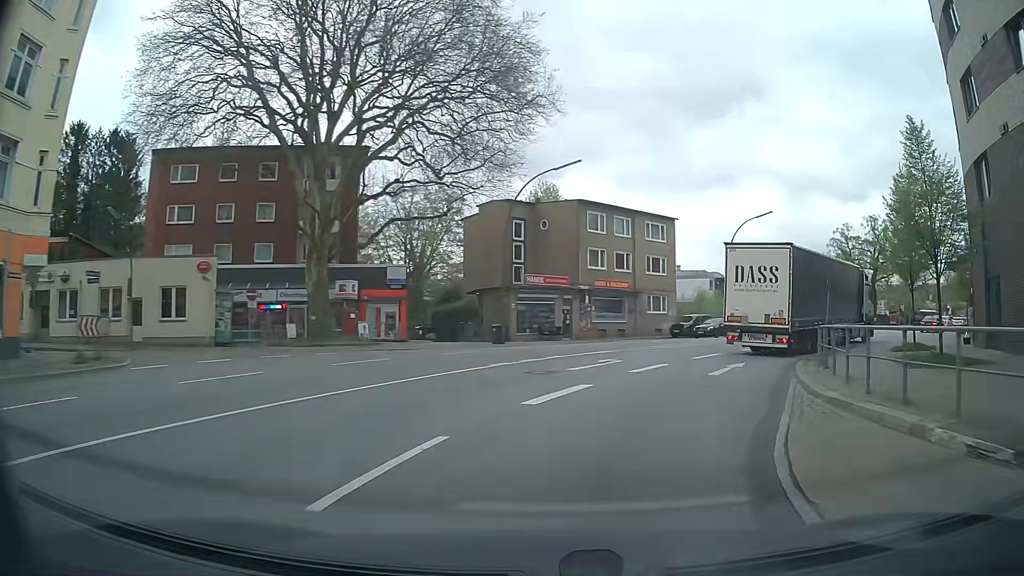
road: secondary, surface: asphalt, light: Day
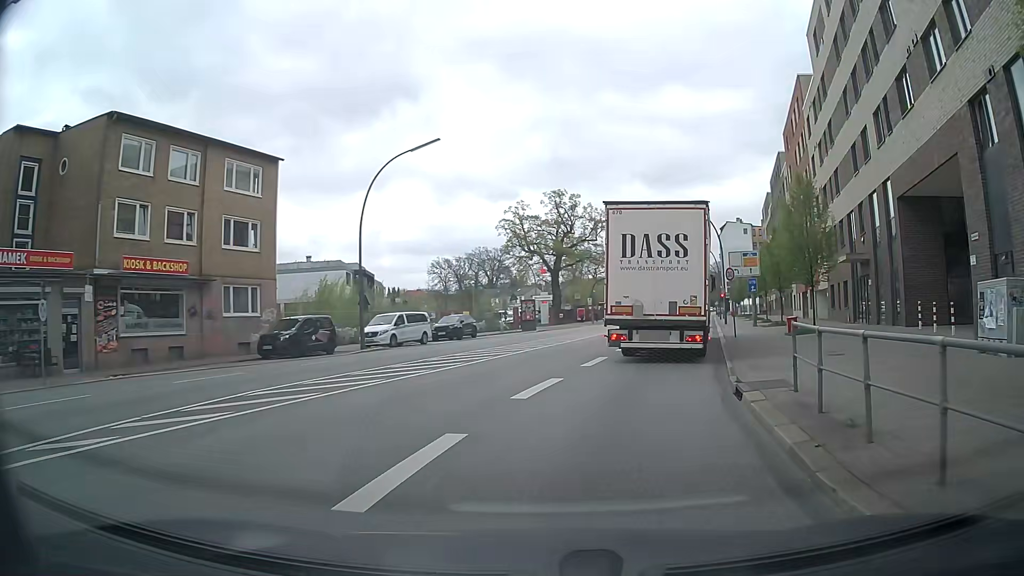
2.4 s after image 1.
(+6.1, +21.5) m; +31°
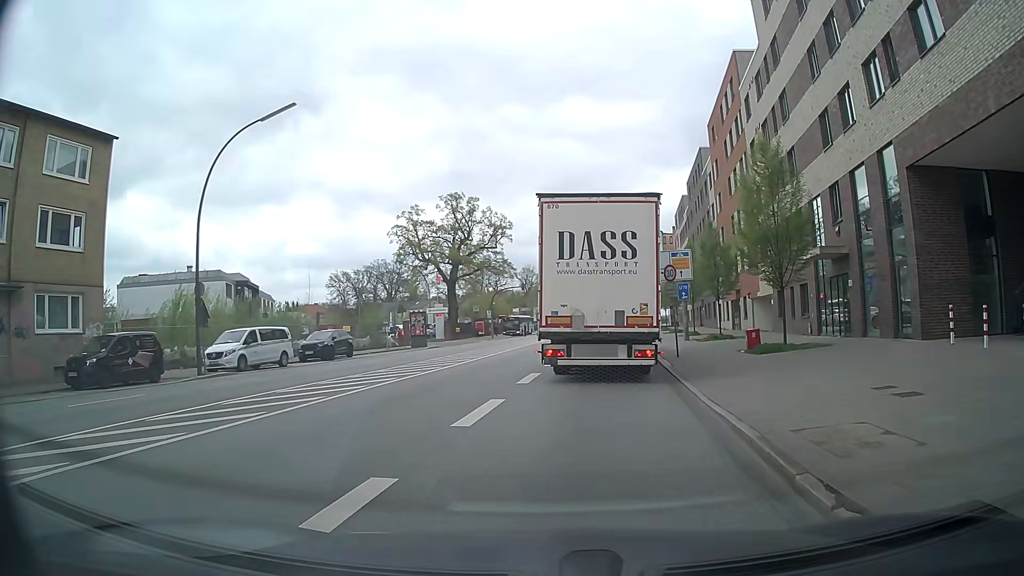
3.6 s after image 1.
(+0.5, +7.3) m; +11°
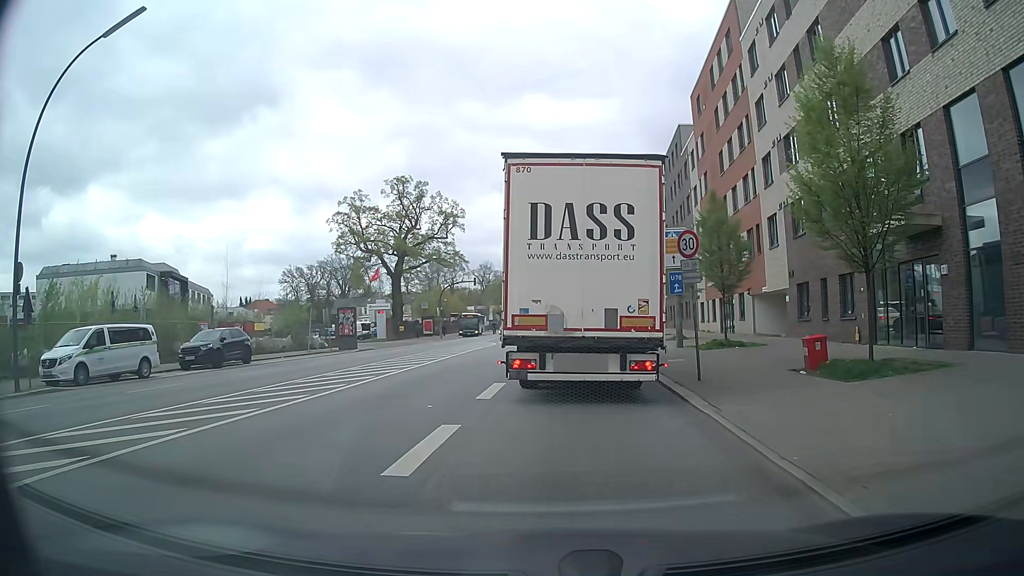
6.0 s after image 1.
(+0.1, +8.5) m; +2°
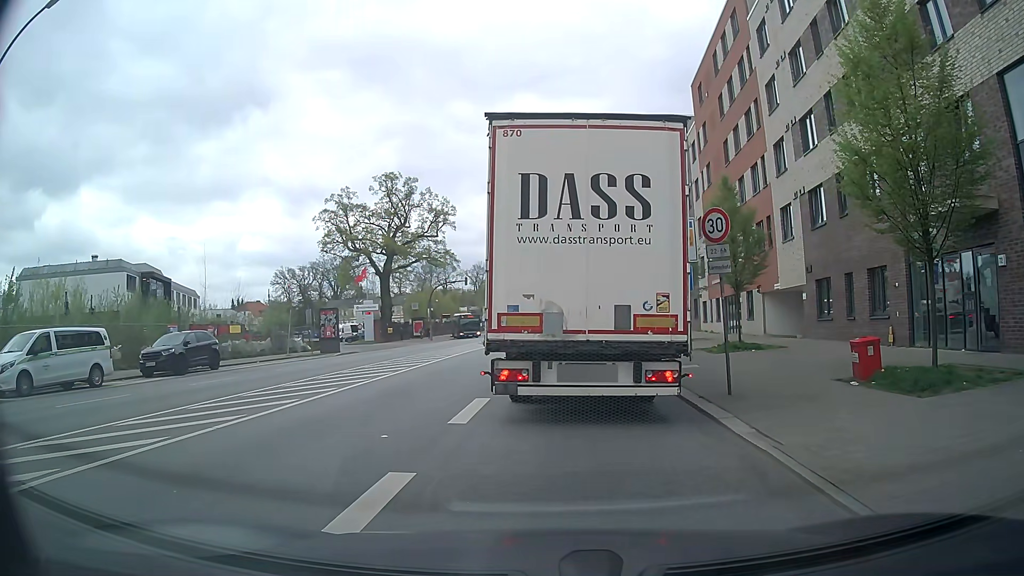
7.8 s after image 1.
(-0.1, +2.6) m; -2°
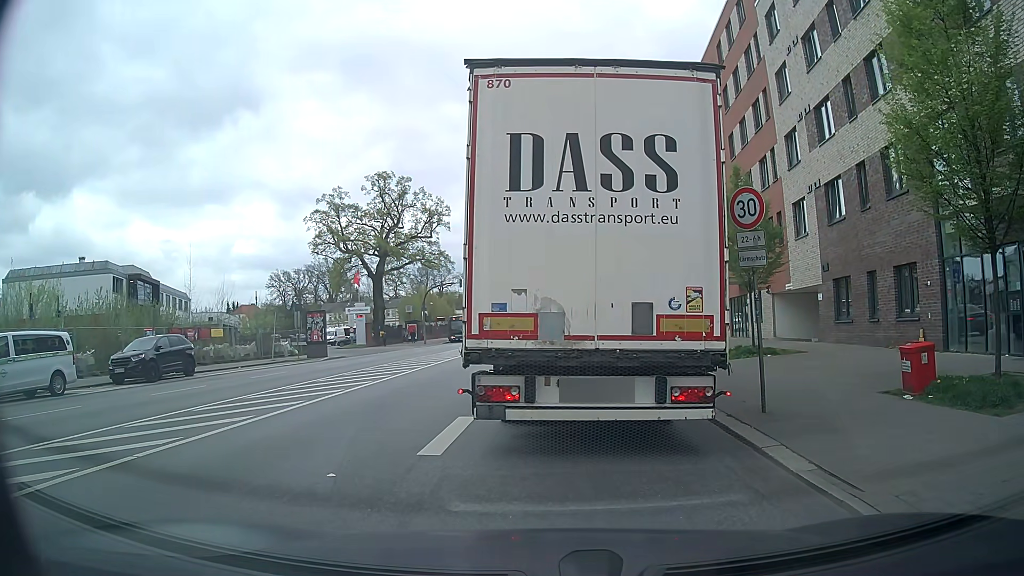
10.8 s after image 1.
(0.0, +1.9) m; 0°
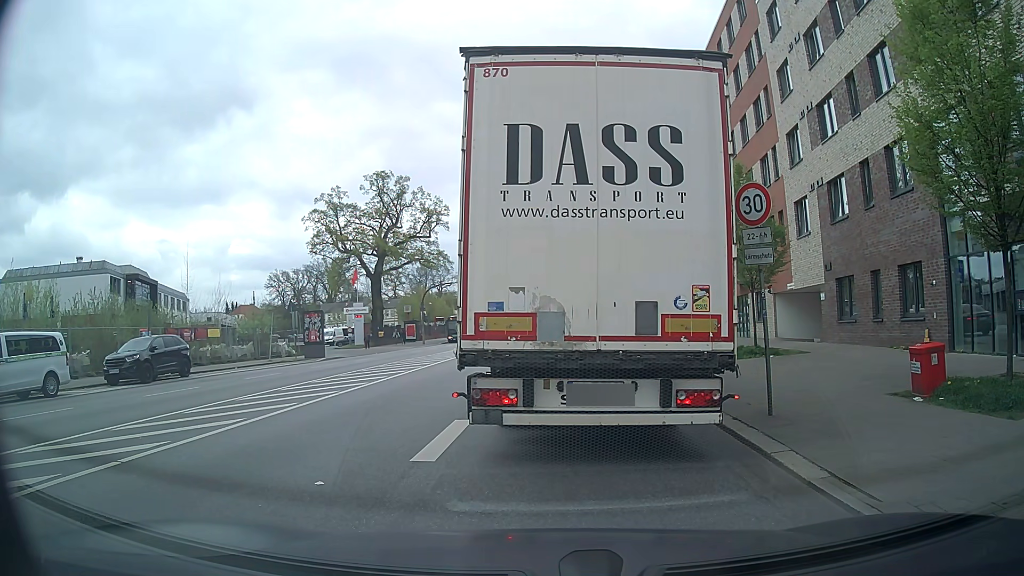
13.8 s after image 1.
(0.0, +0.4) m; 0°
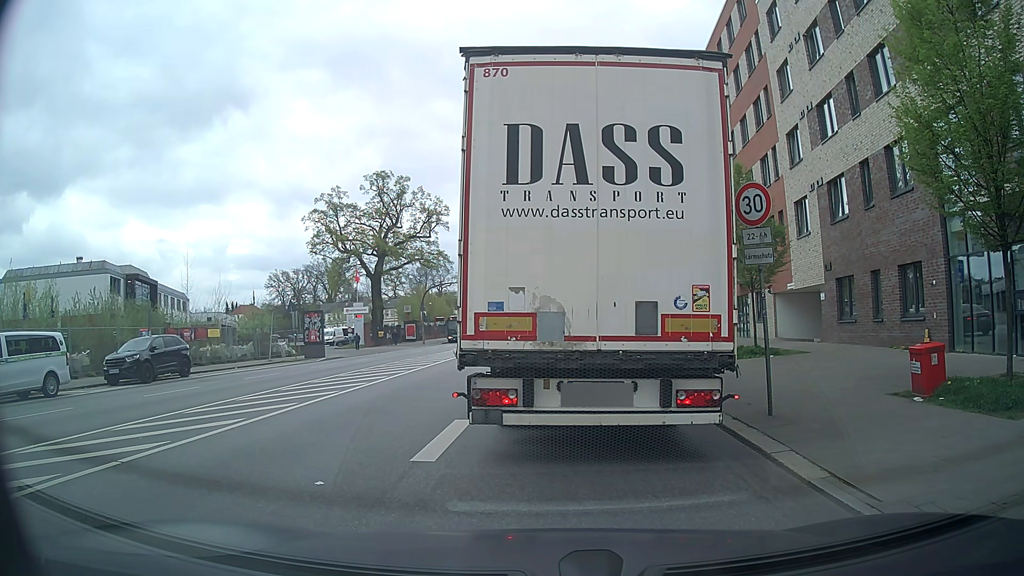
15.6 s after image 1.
(0.0, 0.0) m; 0°
(0, +10) (0, +20) (0, +30) (0, +40) (0, +50) (+1, +60) (+2, +70) (+2, +80) (+3, +90) (+3, +100) m
